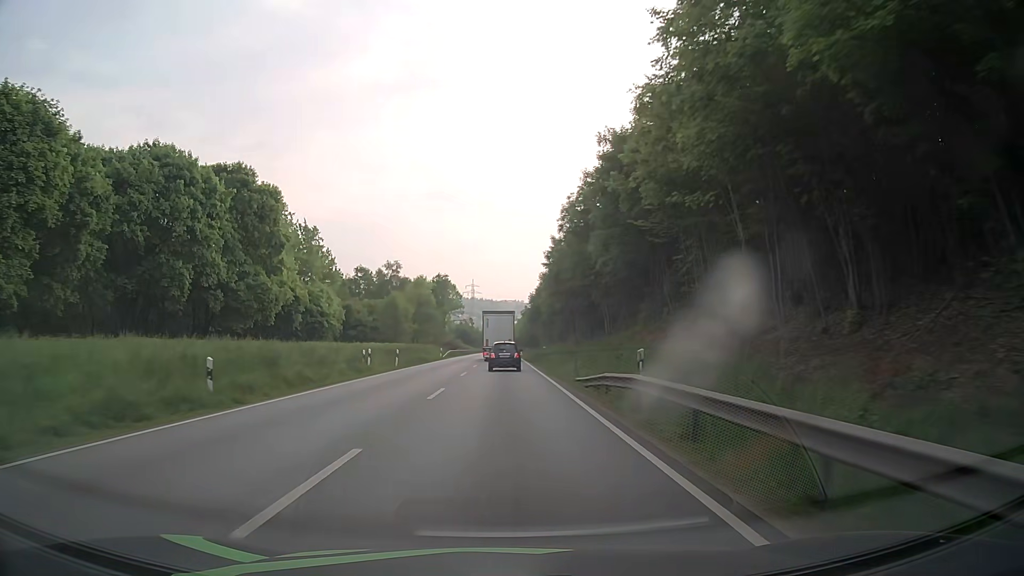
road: primary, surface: asphalt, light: Day
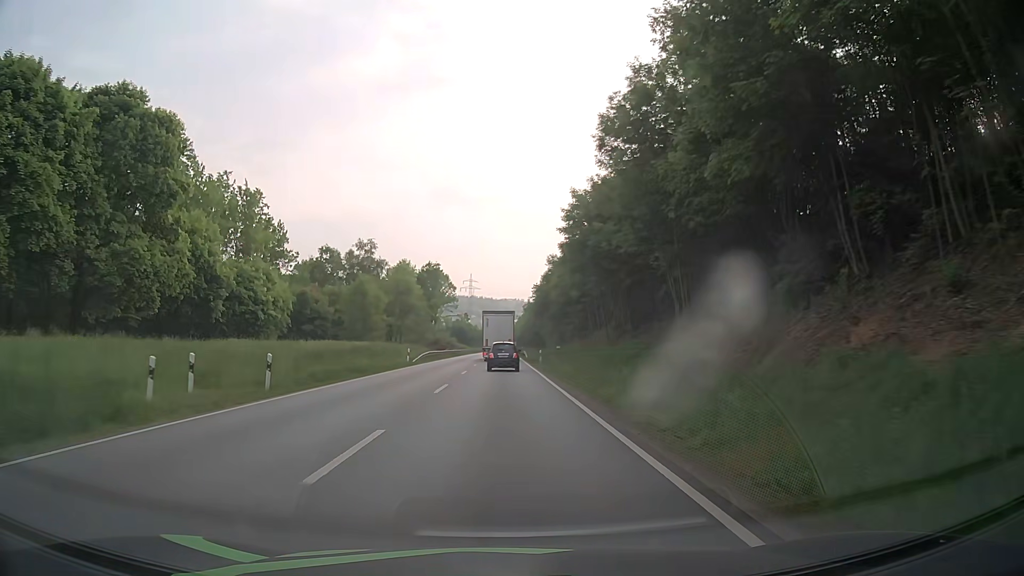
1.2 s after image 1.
(0.0, +22.4) m; 0°
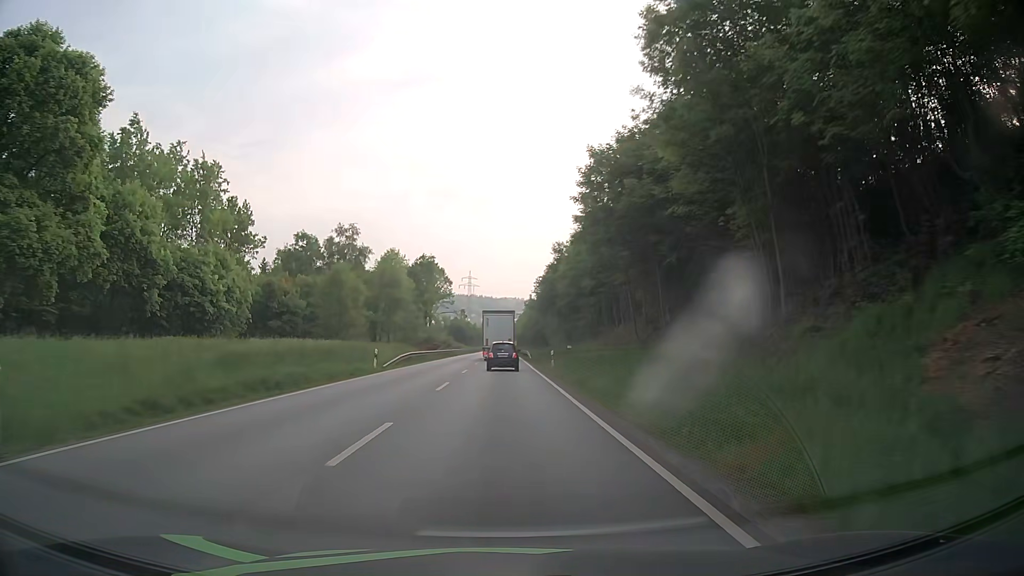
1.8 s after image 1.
(0.0, +11.2) m; 0°
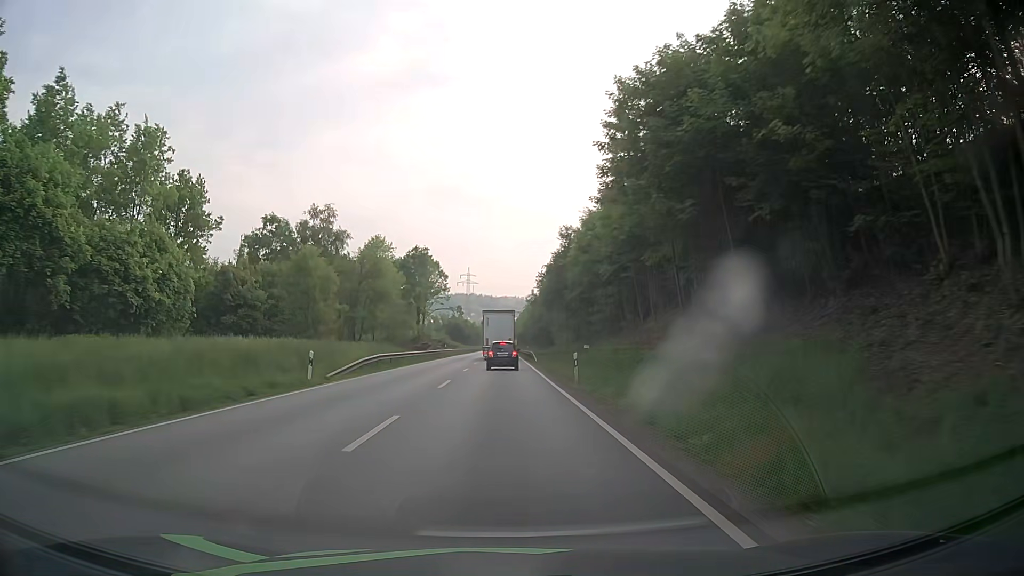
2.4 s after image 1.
(+0.1, +11.2) m; 0°
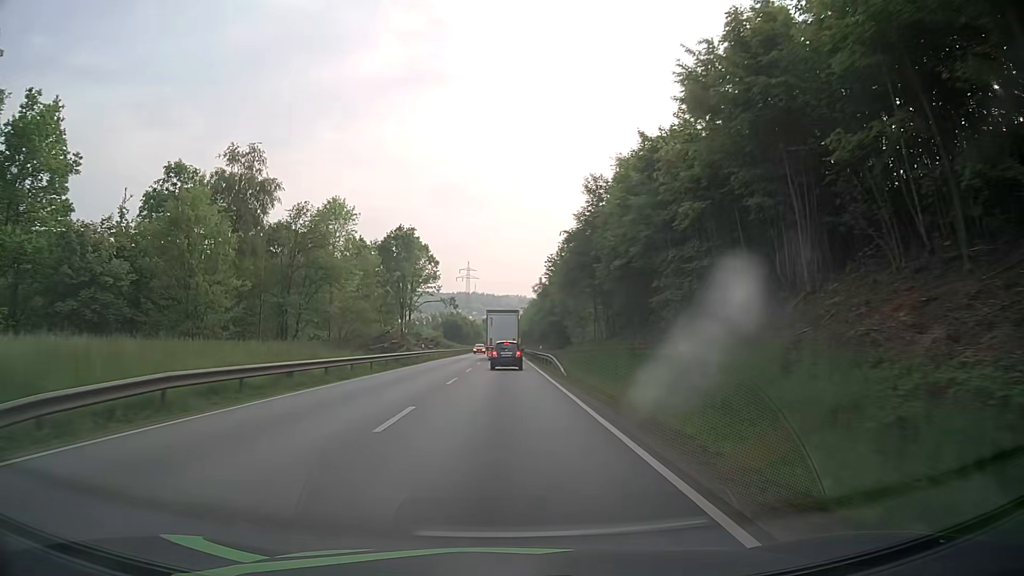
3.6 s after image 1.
(0.0, +22.5) m; 0°
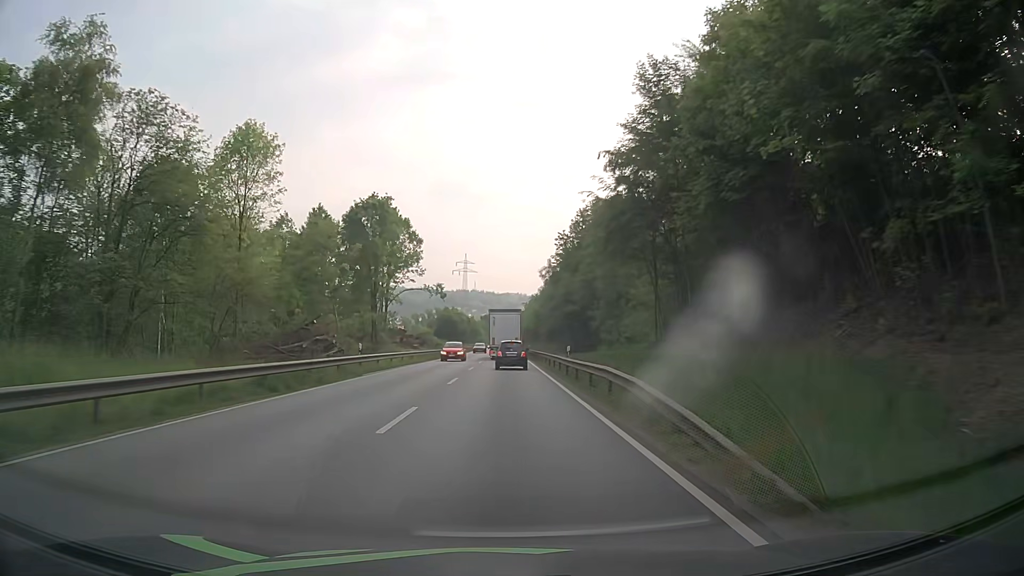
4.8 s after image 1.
(+0.1, +22.6) m; 0°
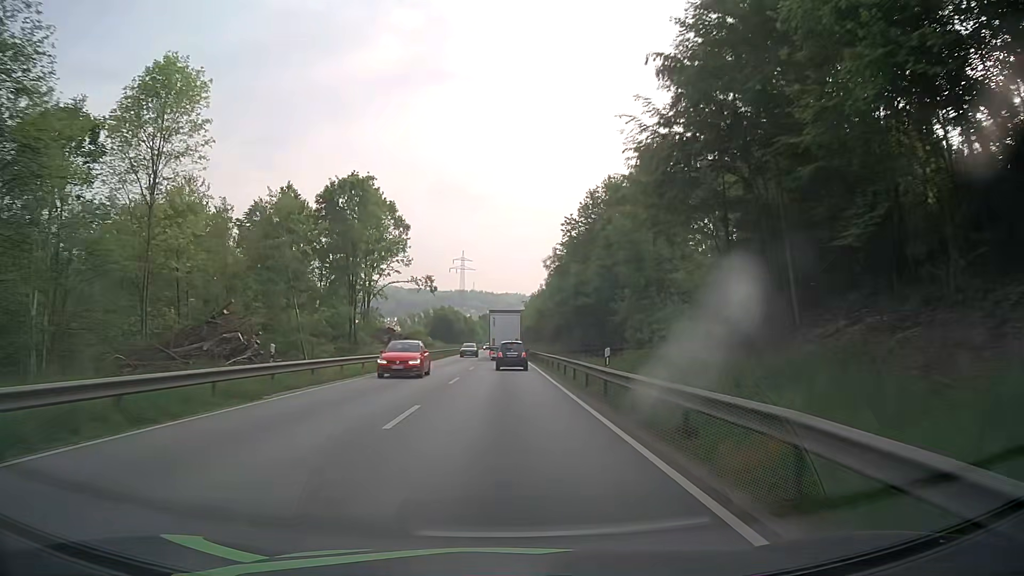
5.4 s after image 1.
(0.0, +11.3) m; 0°
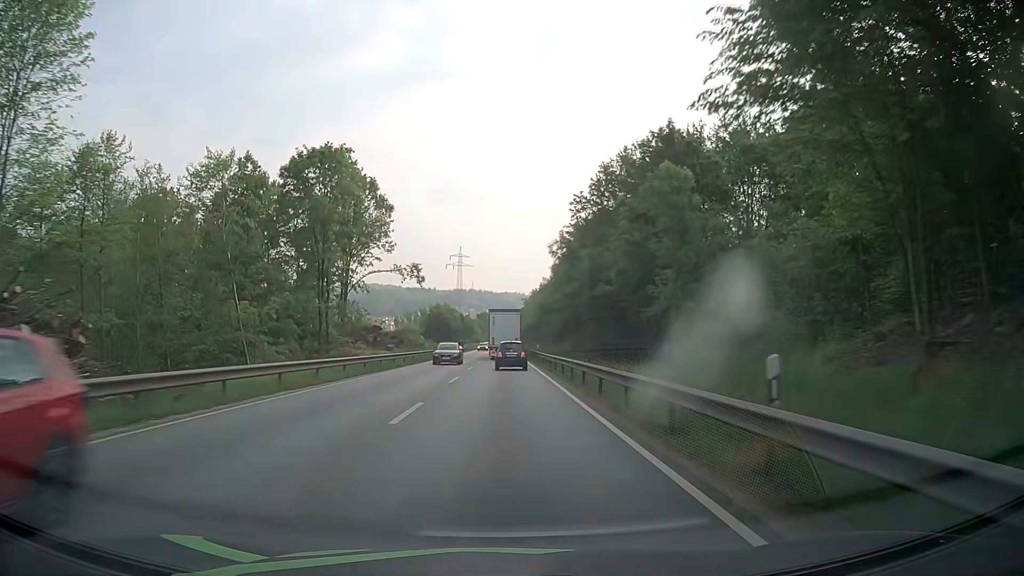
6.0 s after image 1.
(0.0, +11.3) m; 0°
(0, +10) (0, +20) (0, +30) (0, +40) (0, +50) (0, +60) (0, +70) (0, +80) (0, +90) (0, +100) m
